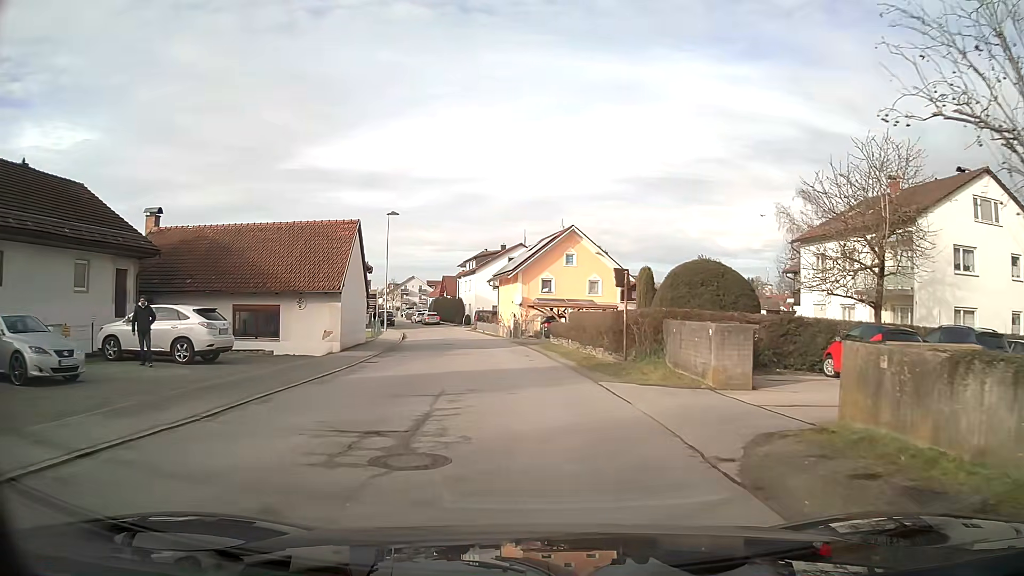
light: Day
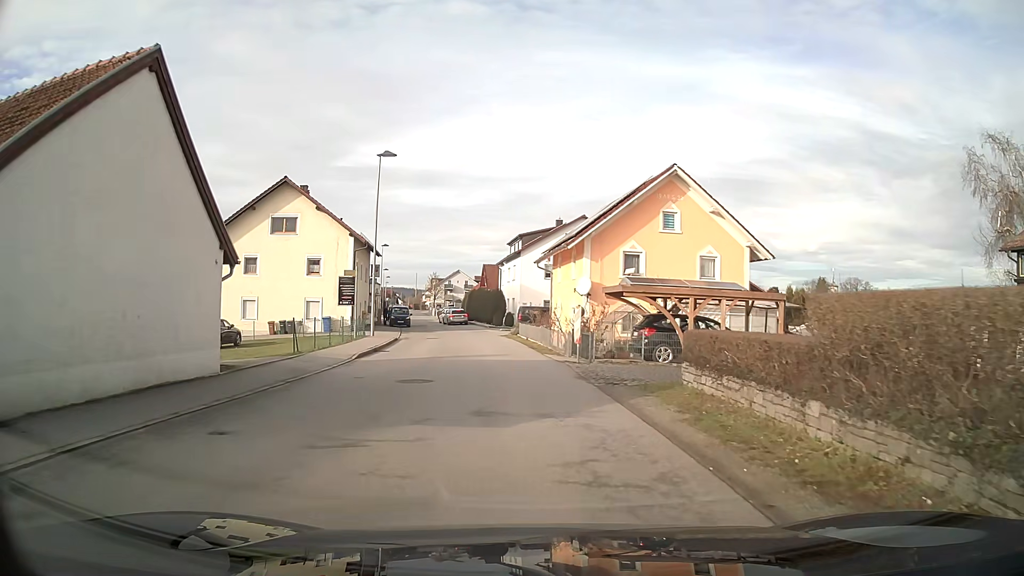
(-0.8, +21.1) m; -5°
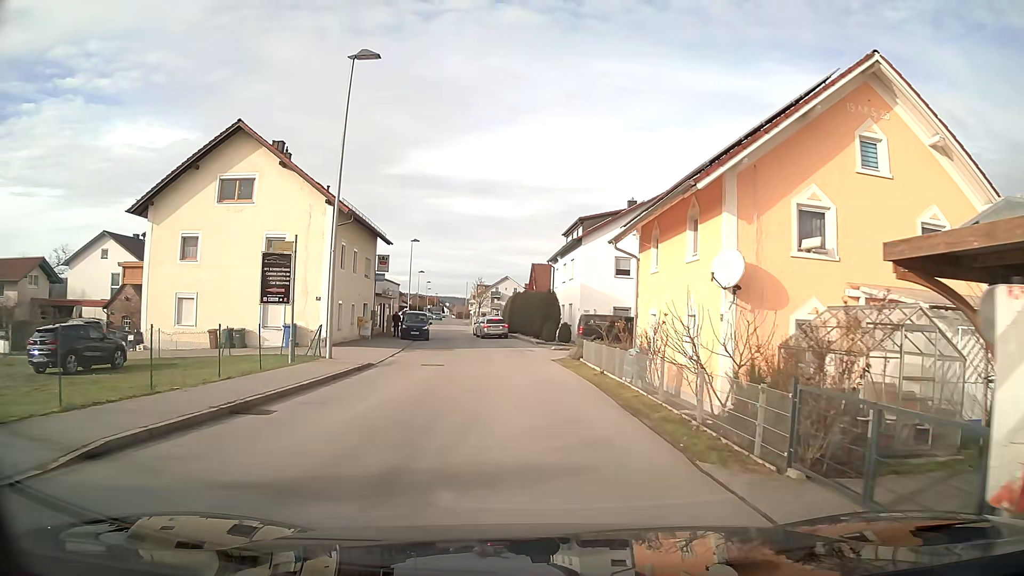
(-0.7, +15.8) m; -4°
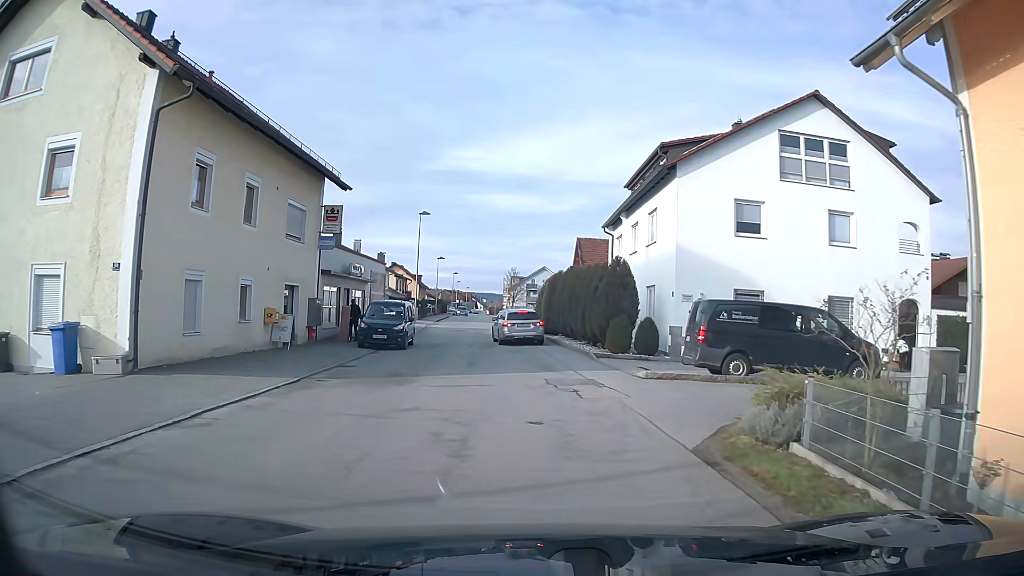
(-0.5, +18.2) m; -4°
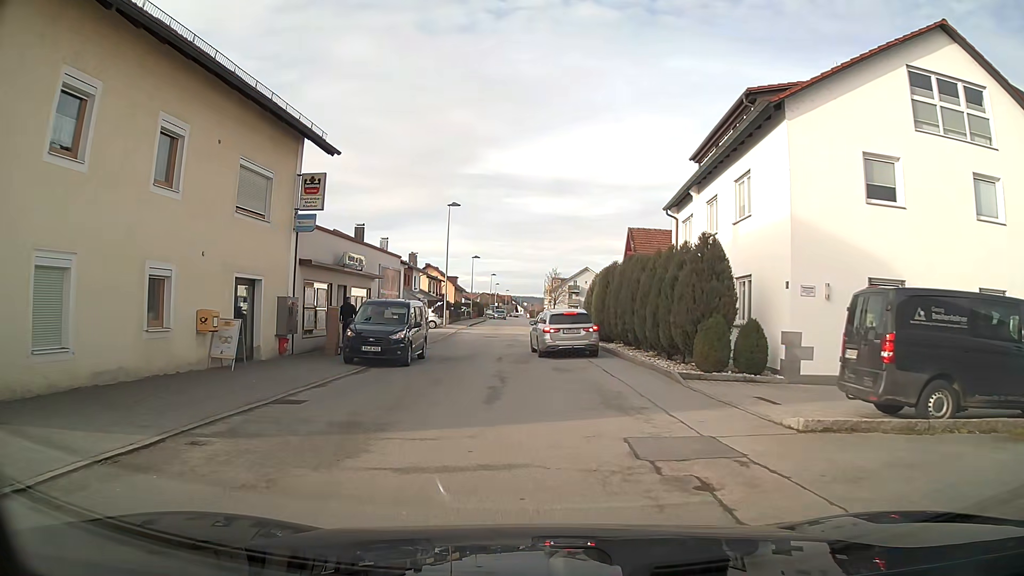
(-0.2, +6.9) m; -4°
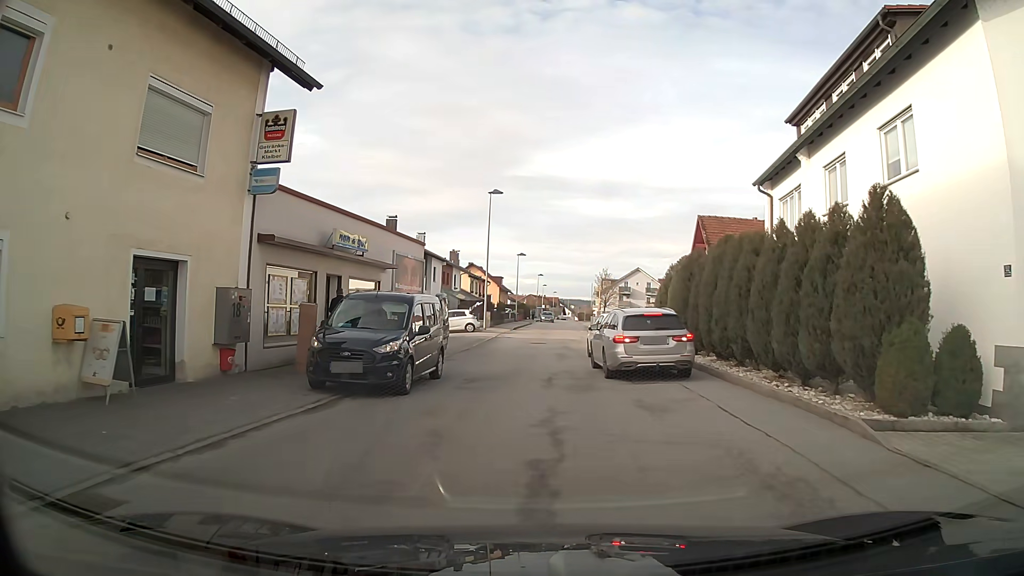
(-0.2, +6.5) m; -3°
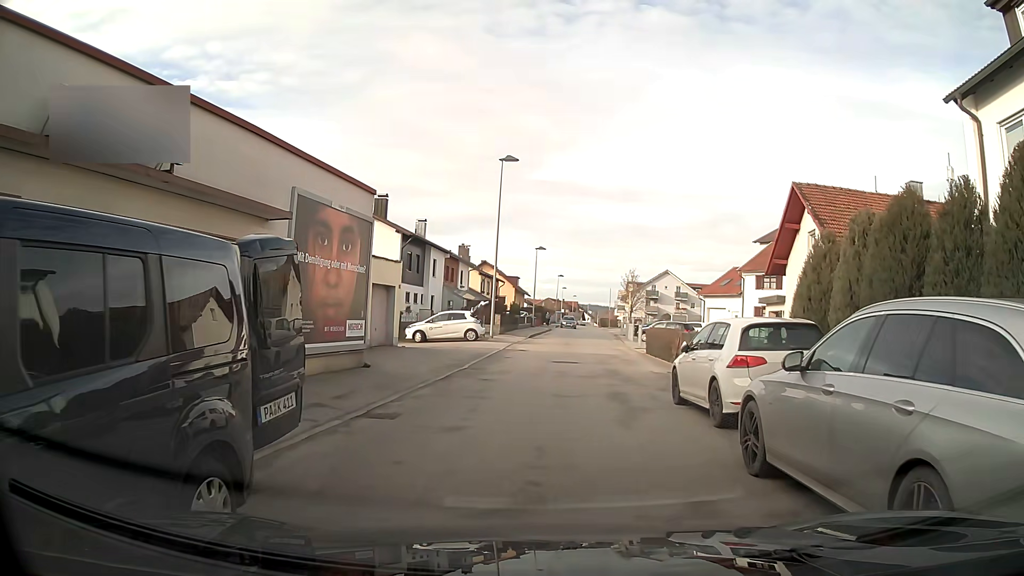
(-0.1, +11.2) m; 0°
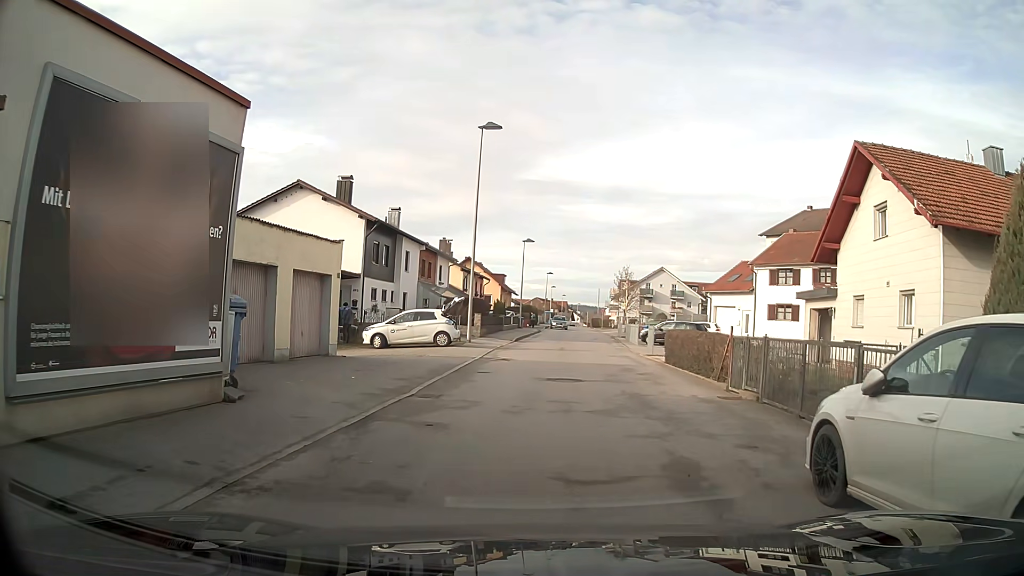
(+0.1, +6.6) m; +1°
(0, +10) (+1, +20) (+2, +30) (+3, +40) (+4, +50) (+5, +60) (+5, +70) (+6, +80) (+6, +90) (+7, +100) m
